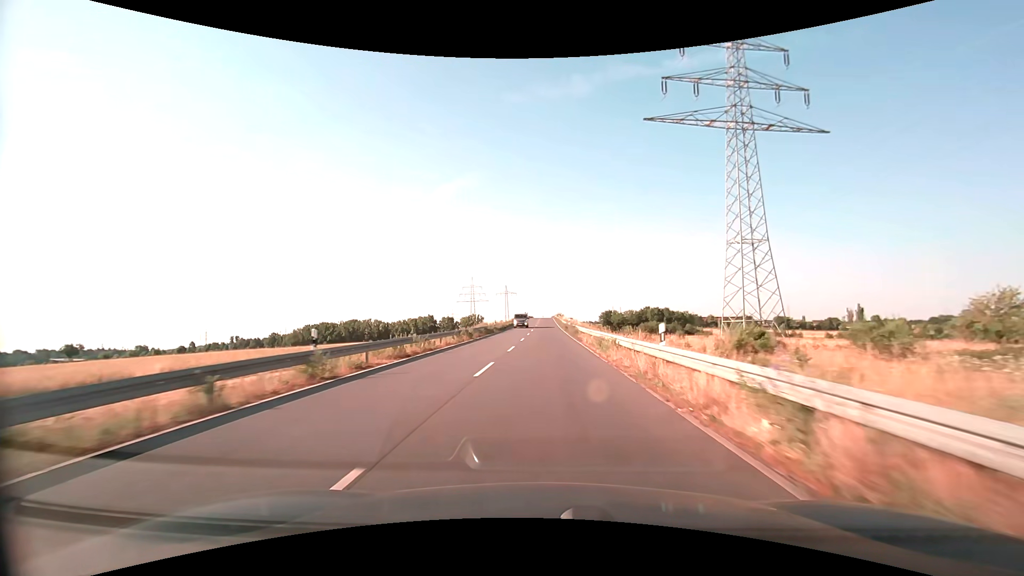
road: secondary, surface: asphalt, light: Day
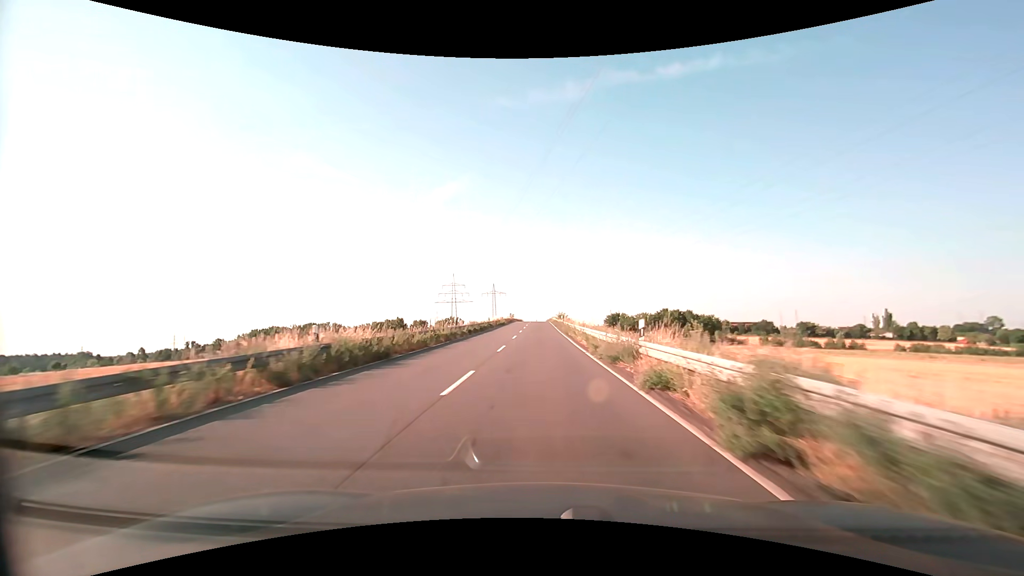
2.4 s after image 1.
(+0.4, +47.5) m; +1°
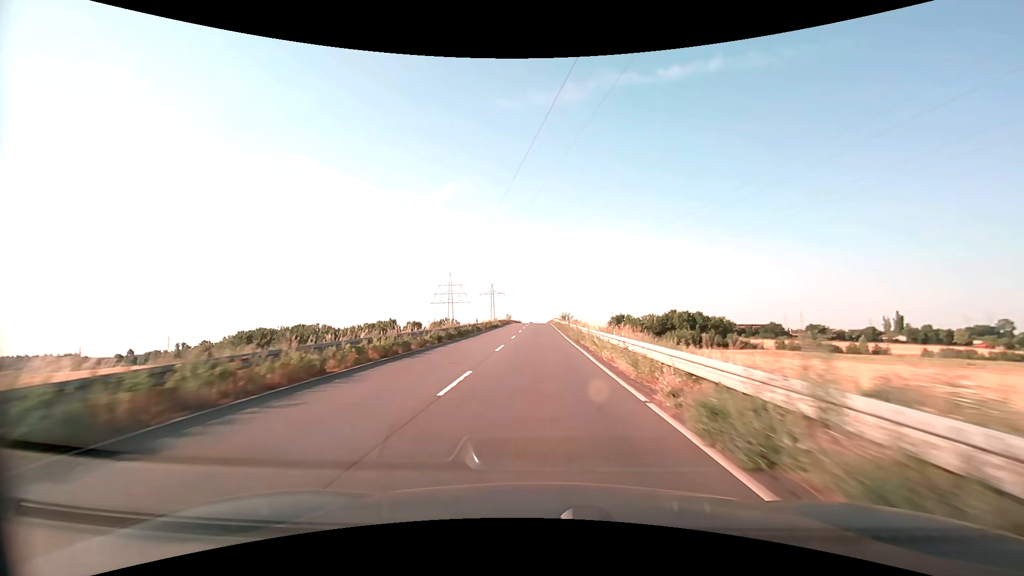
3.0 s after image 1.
(0.0, +11.6) m; 0°
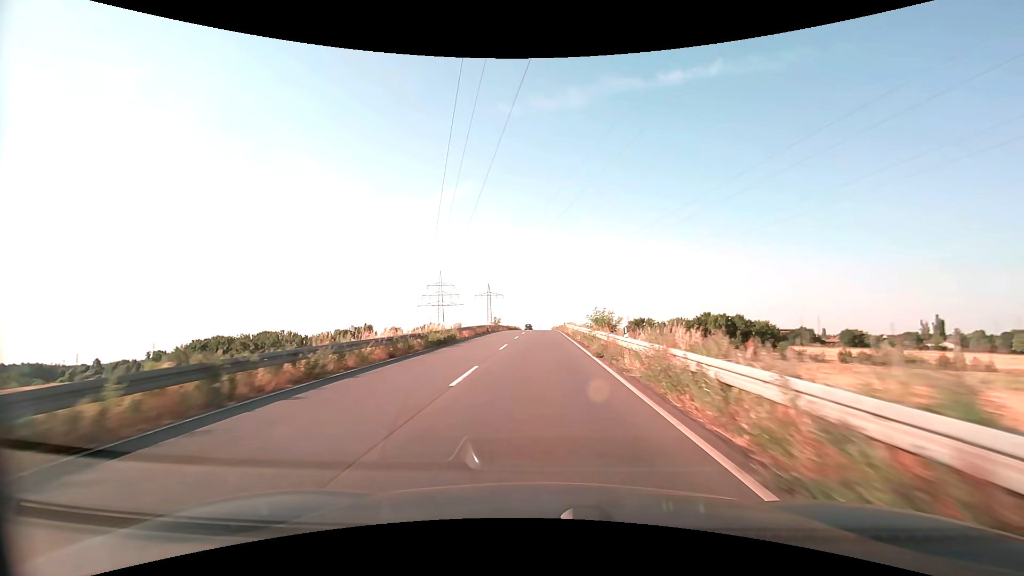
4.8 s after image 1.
(-0.2, +33.7) m; 0°
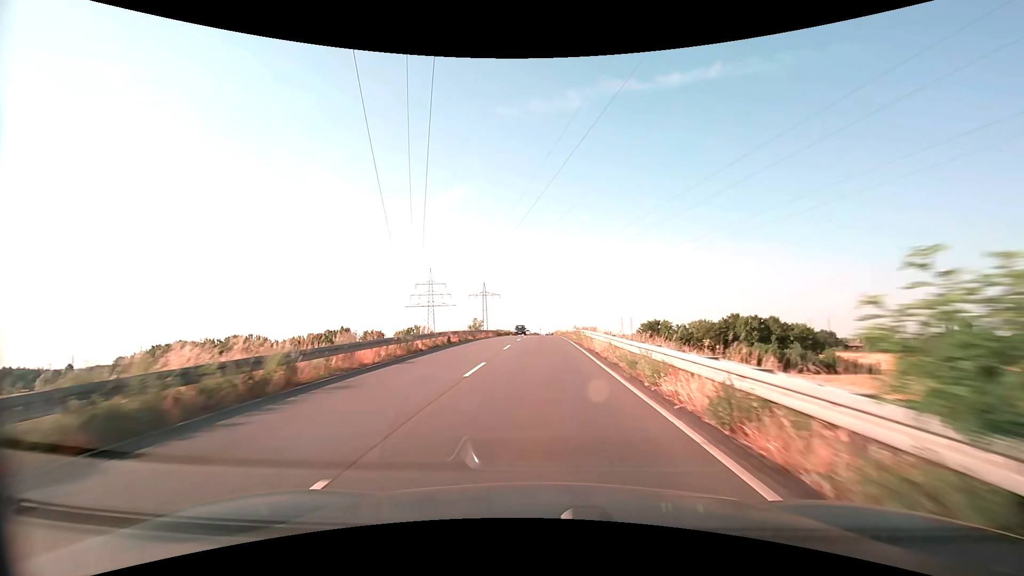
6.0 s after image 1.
(0.0, +21.4) m; 0°
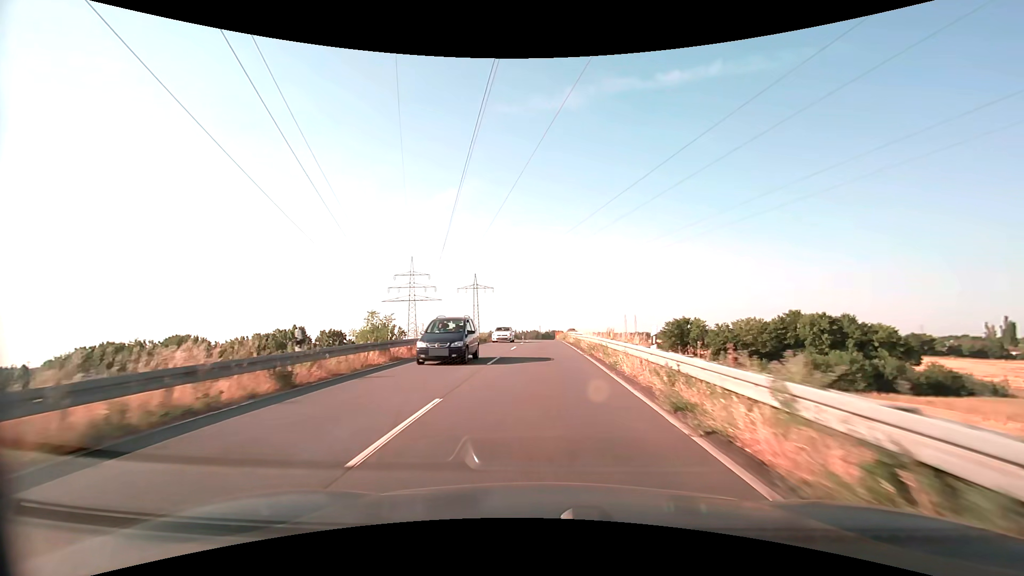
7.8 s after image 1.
(0.0, +30.4) m; 0°
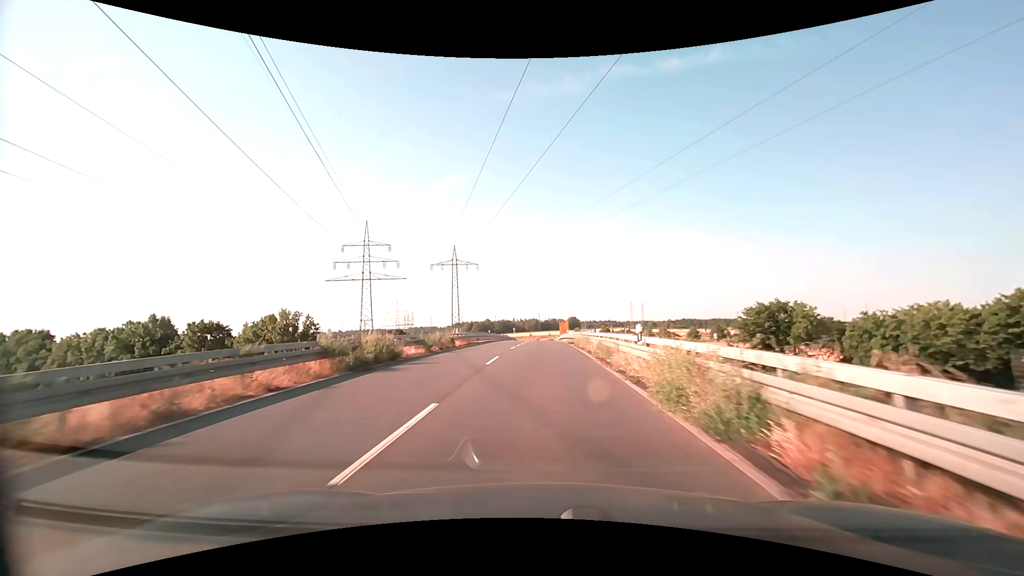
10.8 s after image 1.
(0.0, +47.0) m; 0°
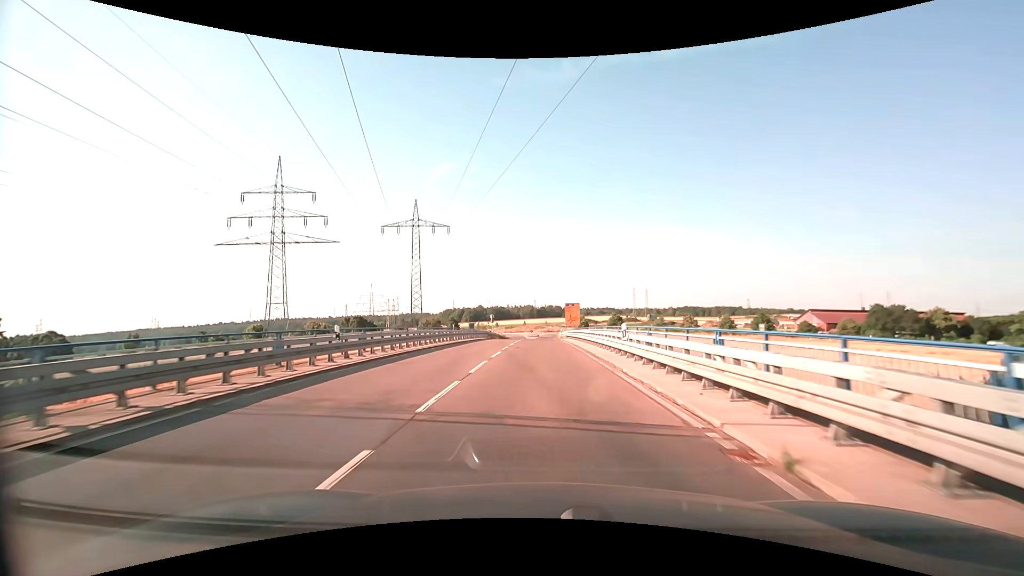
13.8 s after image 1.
(+0.1, +44.1) m; +1°
(0, +10) (0, +20) (0, +30) (0, +40) (0, +50) (0, +60) (0, +70) (0, +80) (0, +90) (0, +100) m
